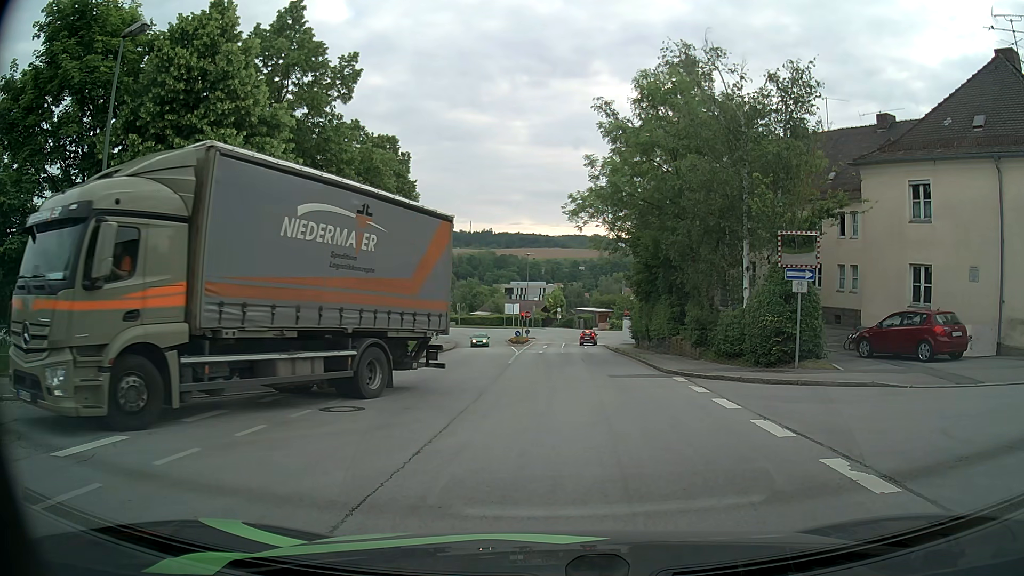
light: Day
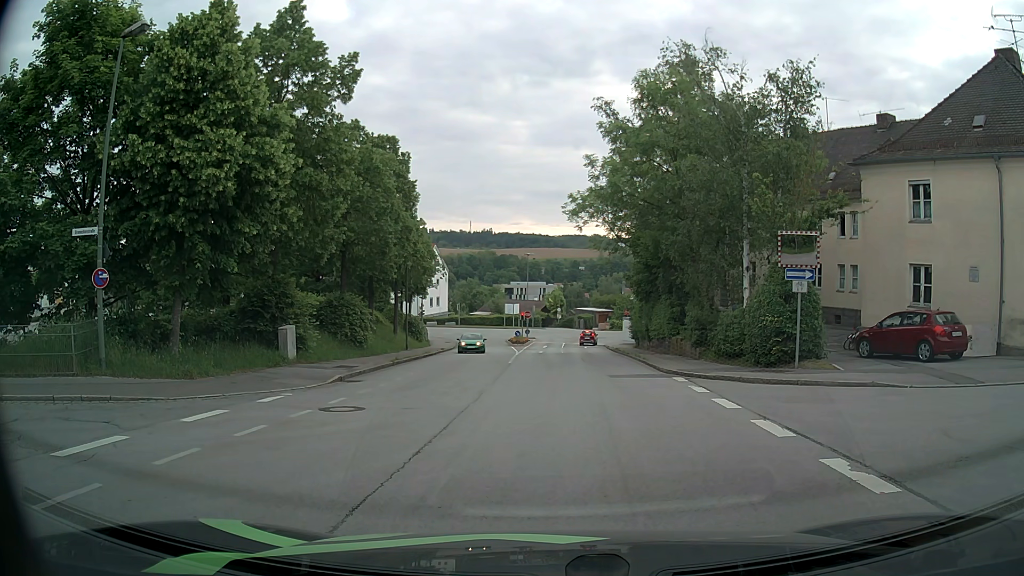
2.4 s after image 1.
(0.0, 0.0) m; 0°
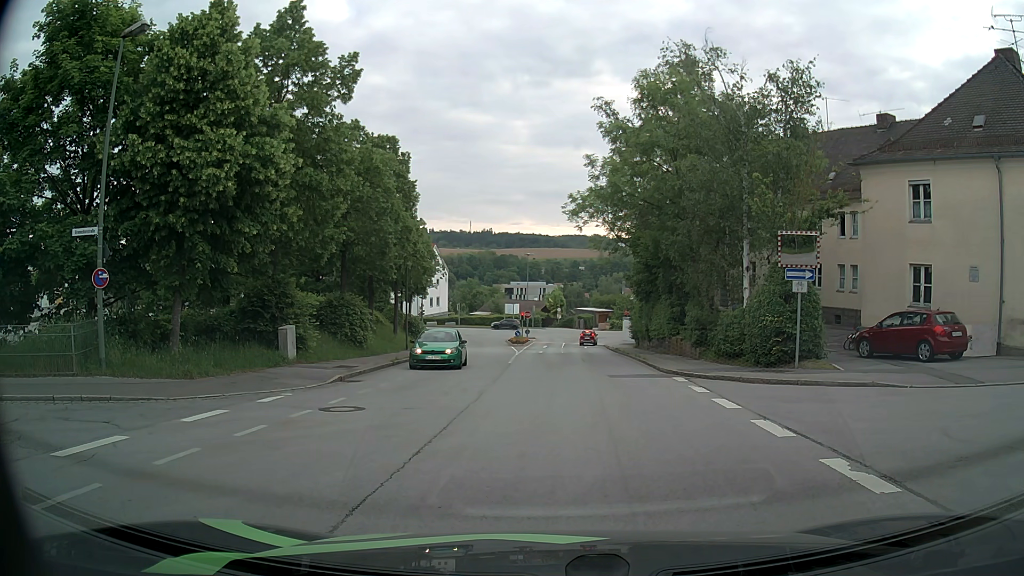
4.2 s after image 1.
(0.0, 0.0) m; 0°
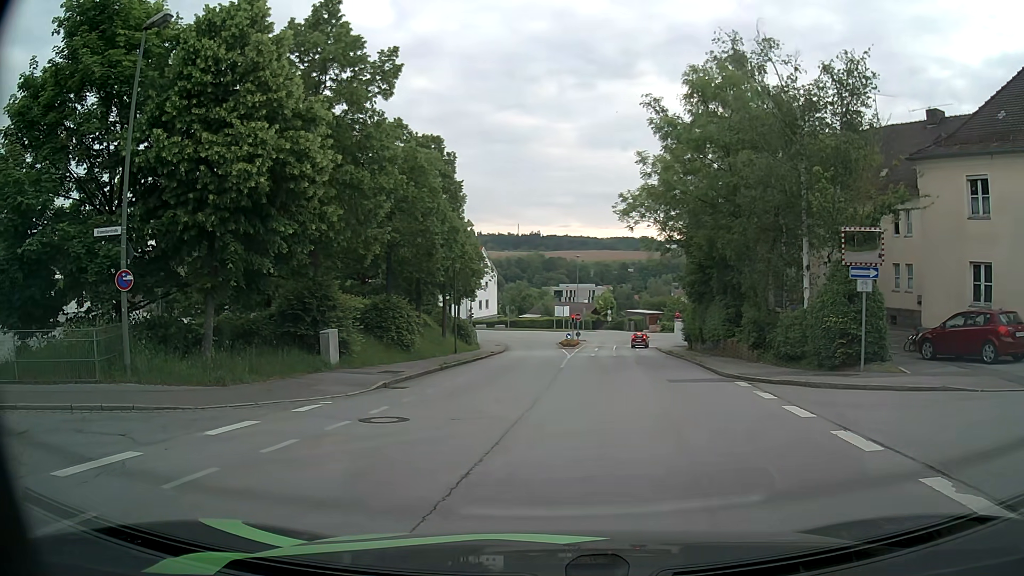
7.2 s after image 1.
(0.0, +1.0) m; -5°
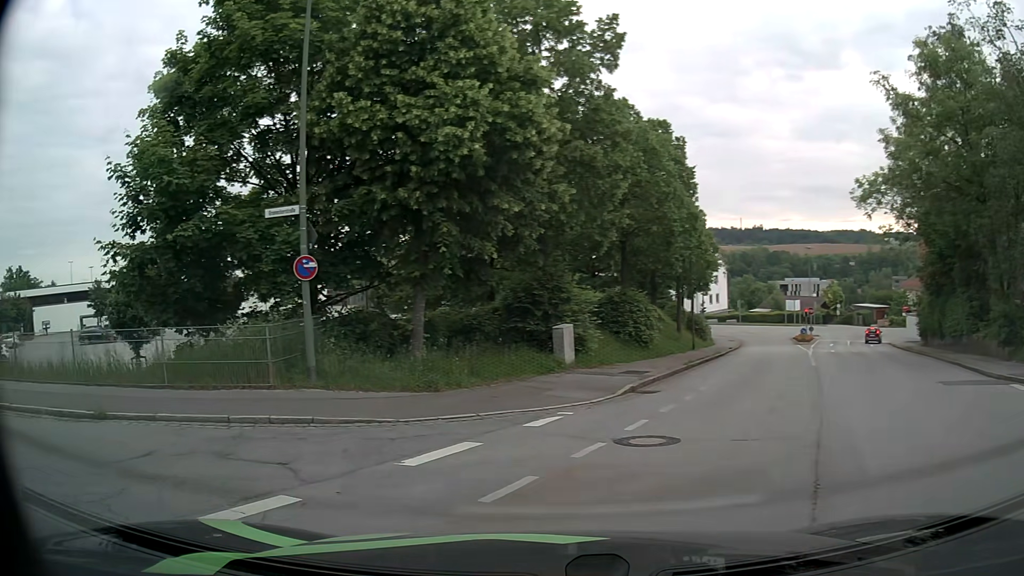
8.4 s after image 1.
(-0.4, +2.5) m; -20°
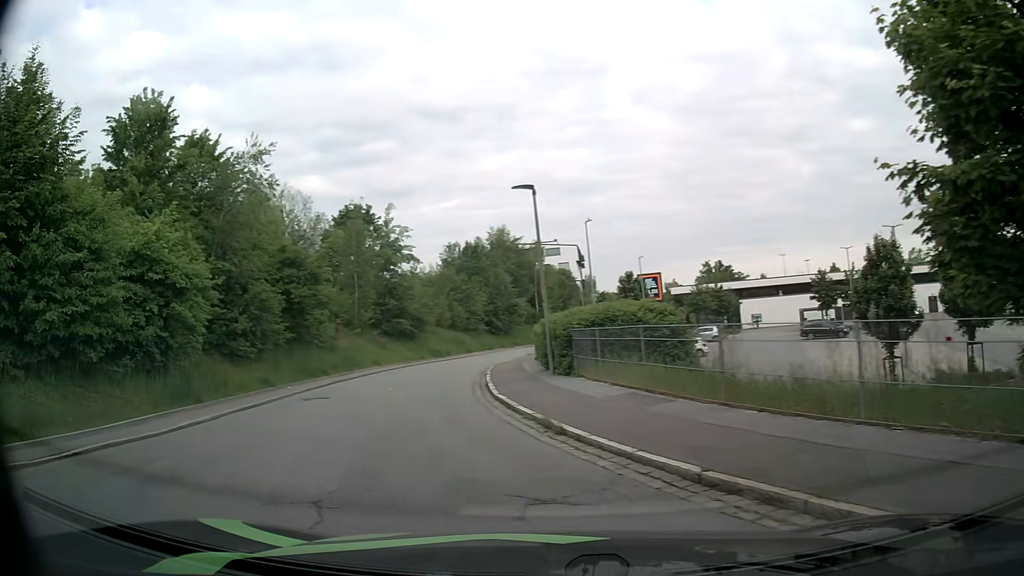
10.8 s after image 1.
(-3.8, +6.0) m; -62°
(-2, +10) (-4, +20) (-4, +30) (-4, +40) (-2, +50) (0, +59) (+3, +69) (+6, +78) (+9, +88) (+12, +97) m
